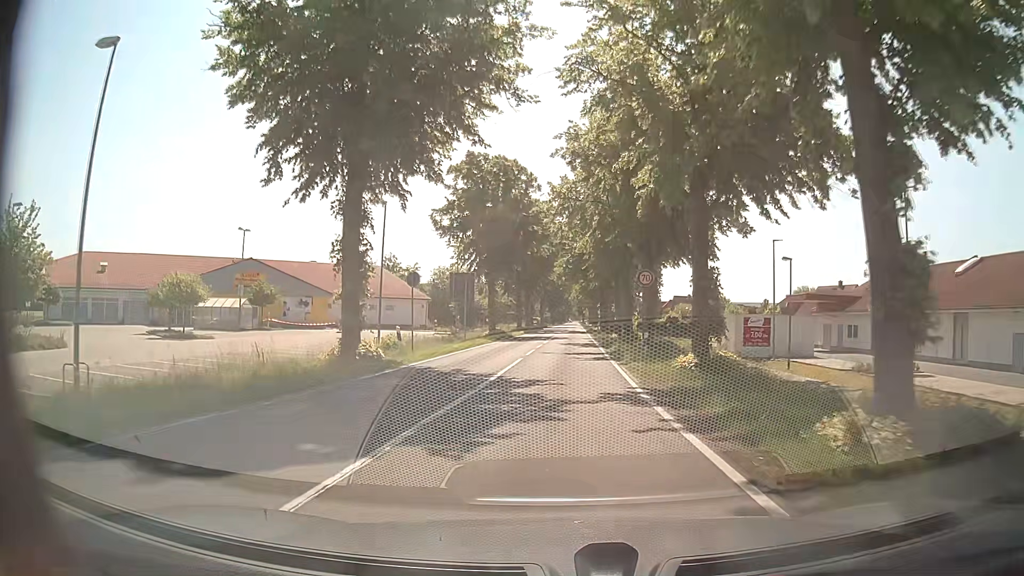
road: secondary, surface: asphalt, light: Day
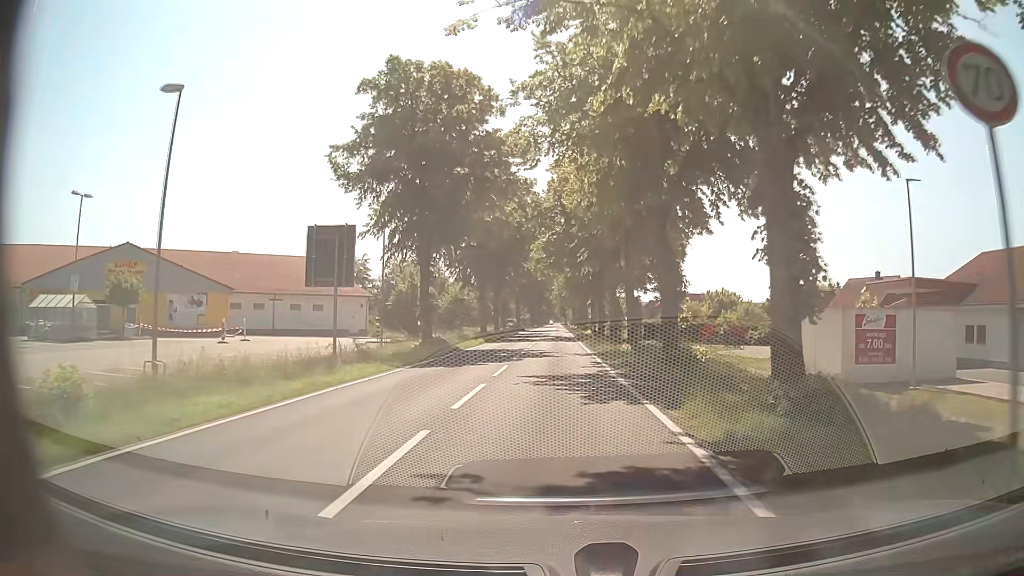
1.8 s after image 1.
(+0.3, +21.2) m; +2°
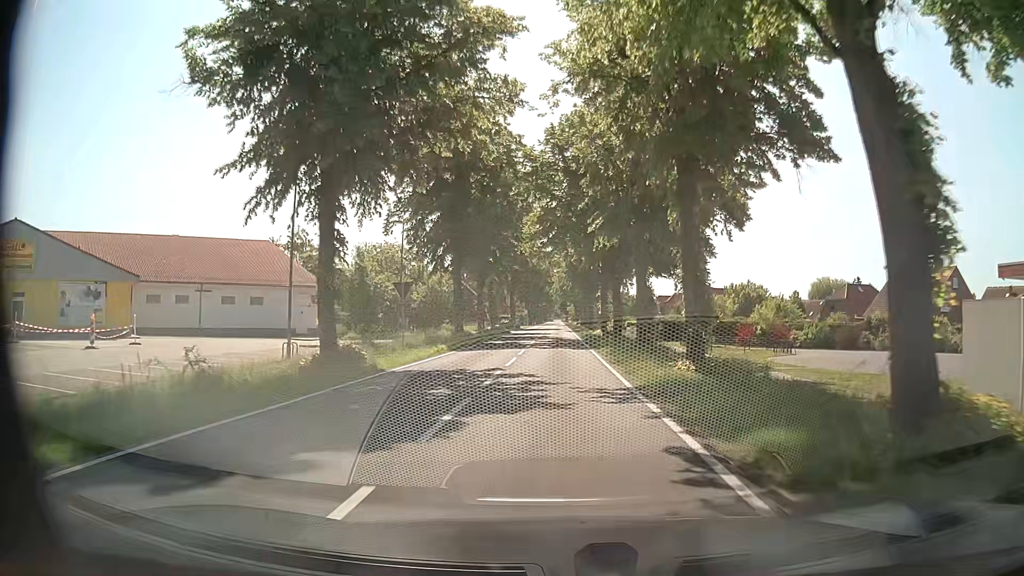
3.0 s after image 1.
(0.0, +15.0) m; 0°
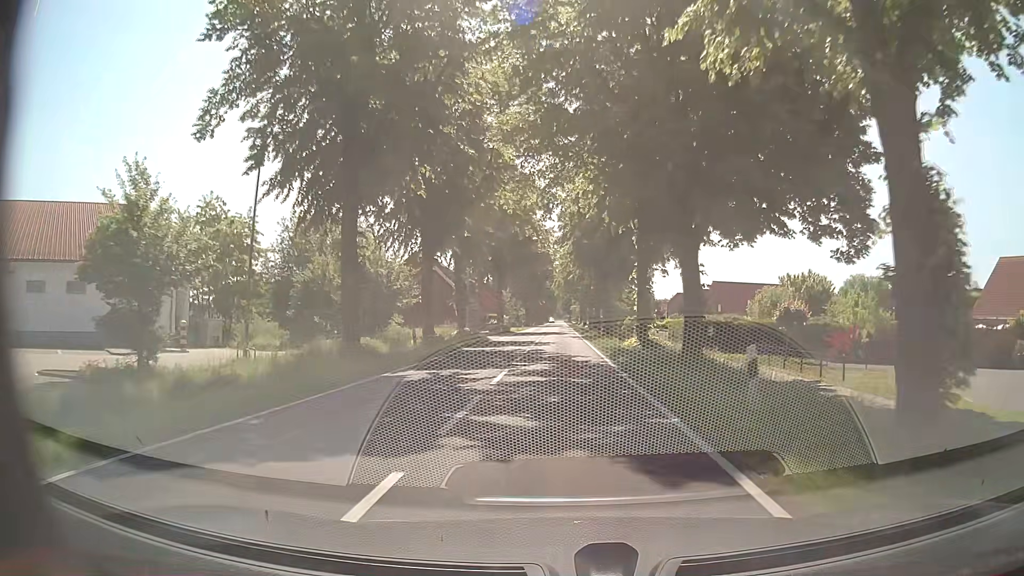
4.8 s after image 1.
(+0.2, +23.8) m; 0°
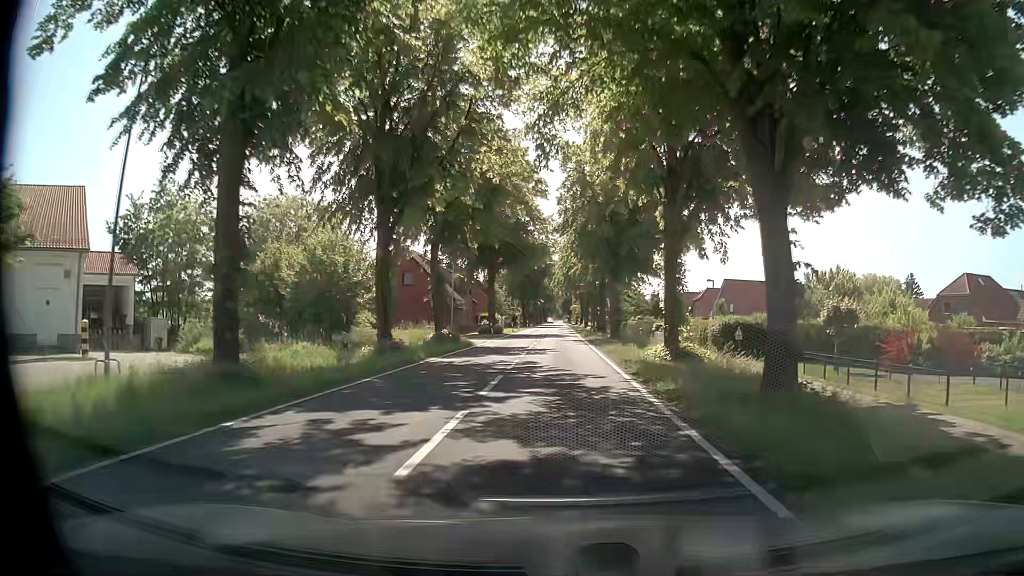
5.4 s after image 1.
(0.0, +8.2) m; 0°
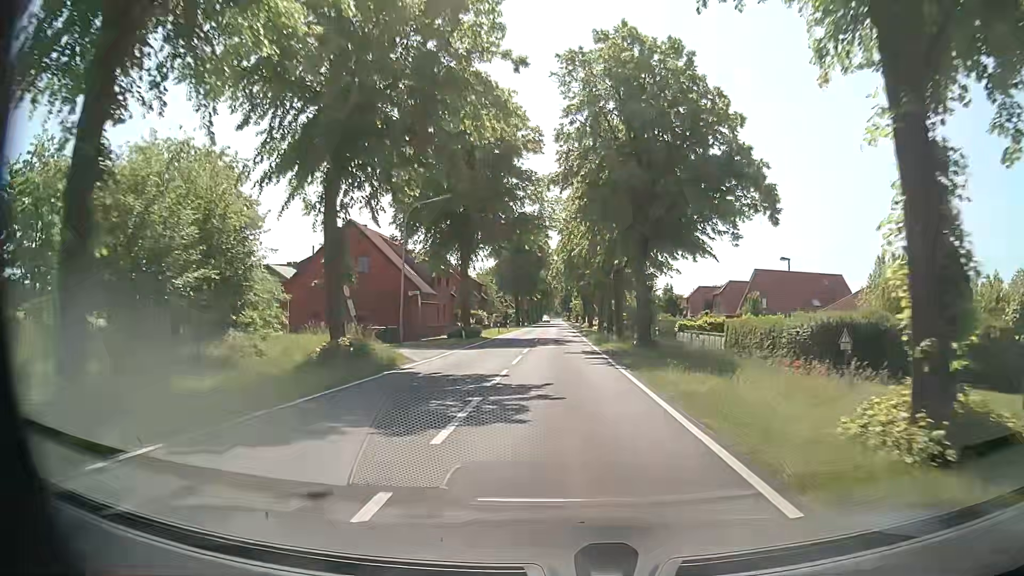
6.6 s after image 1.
(+0.1, +16.8) m; -1°
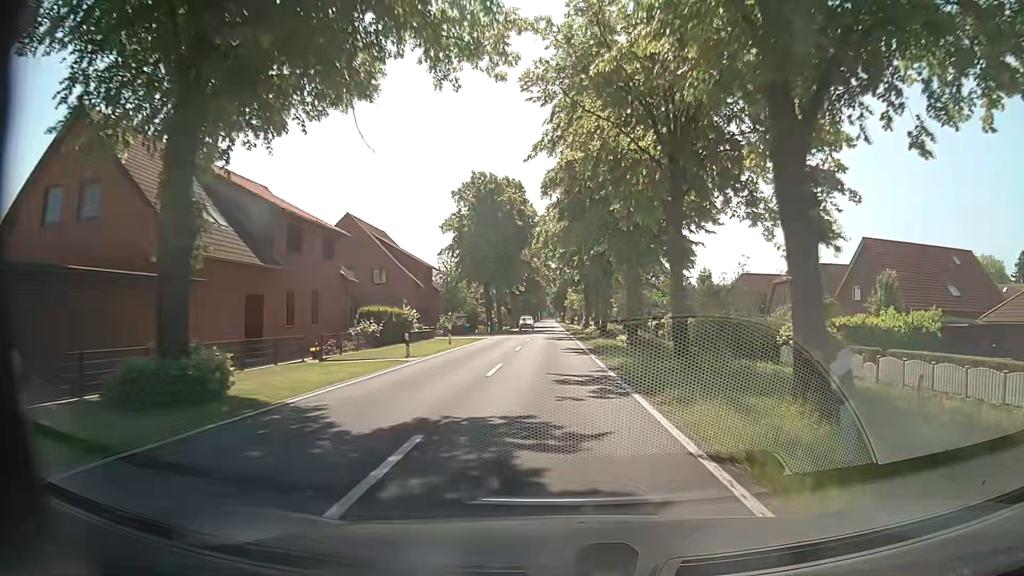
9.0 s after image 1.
(+0.8, +34.1) m; +2°
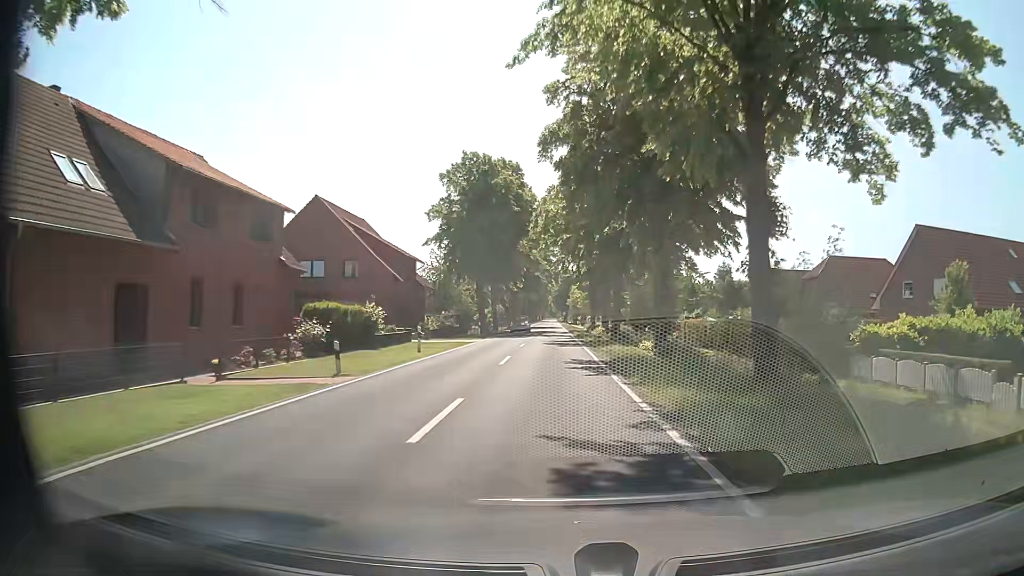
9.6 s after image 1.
(0.0, +8.5) m; 0°
(0, +10) (0, +20) (0, +30) (0, +40) (-1, +50) (-1, +60) (-1, +70) (-1, +80) (-1, +90) (-1, +100) m
